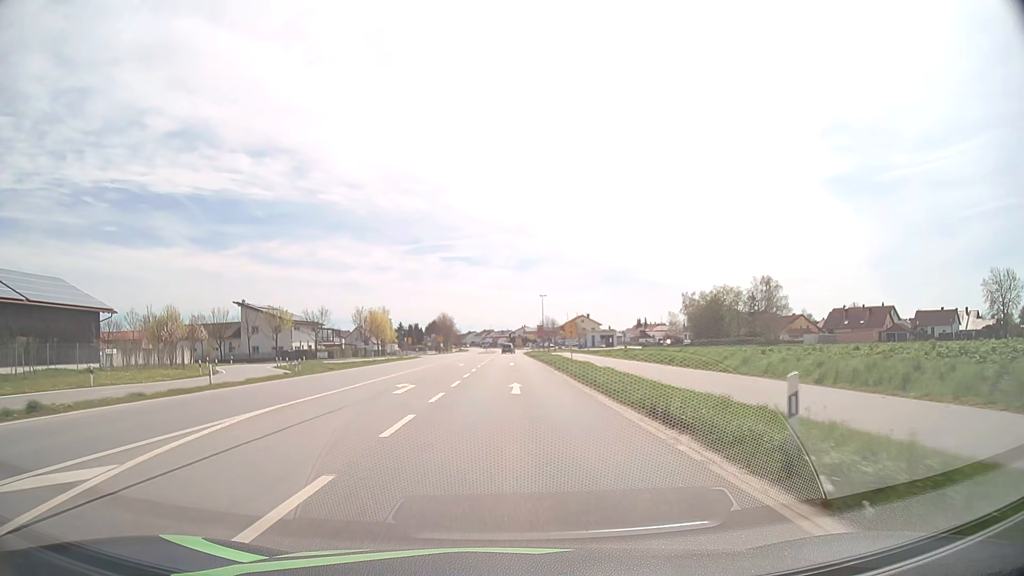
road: primary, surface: asphalt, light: Day
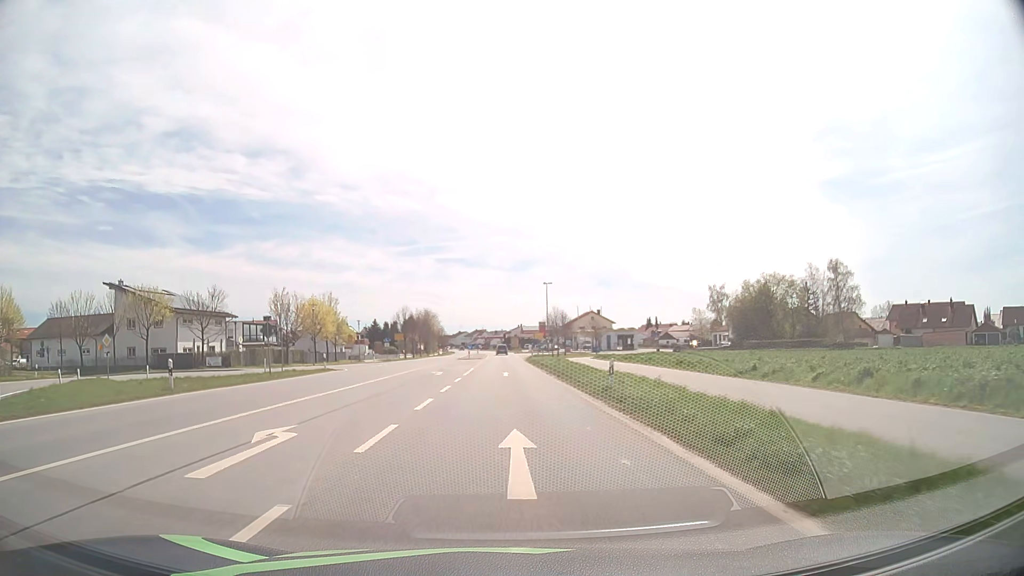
(+0.1, +37.2) m; 0°
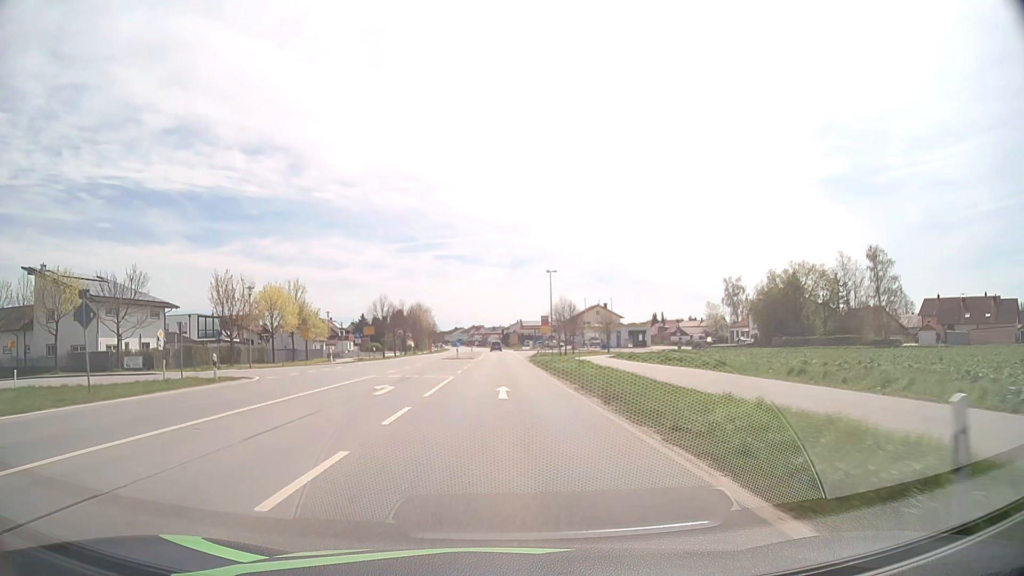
(0.0, +15.2) m; 0°
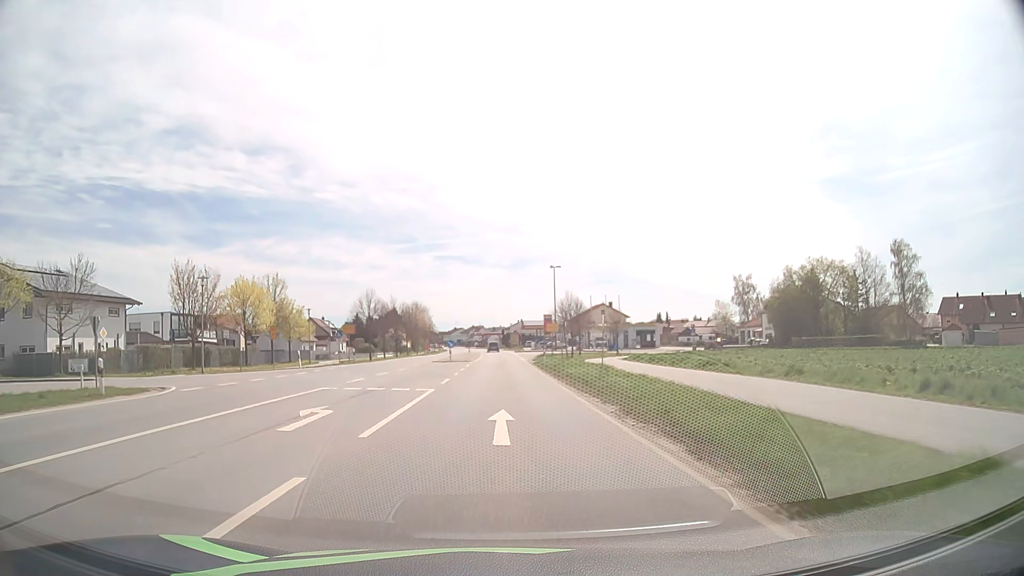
(0.0, +7.7) m; 0°
